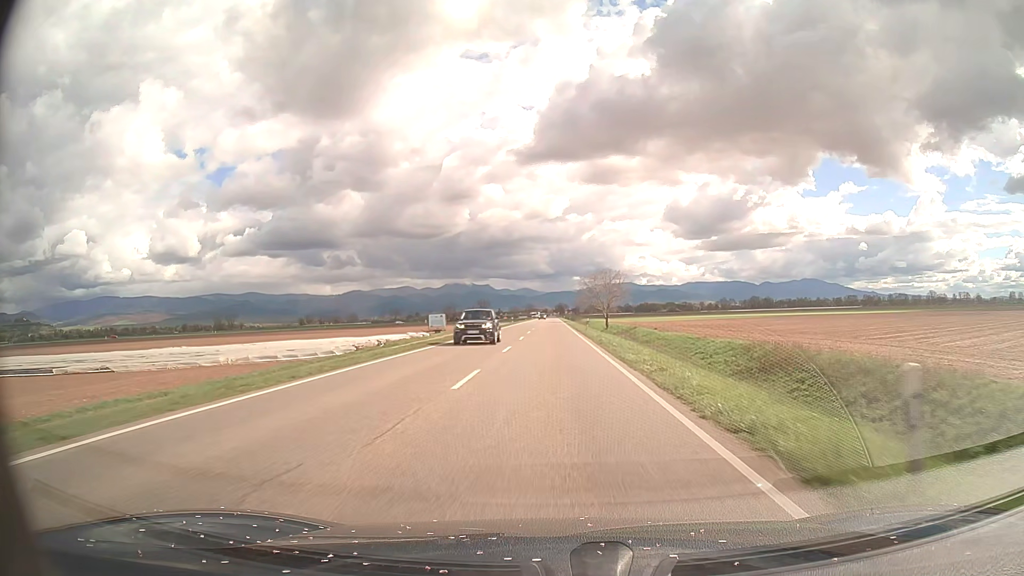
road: primary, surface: asphalt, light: Day
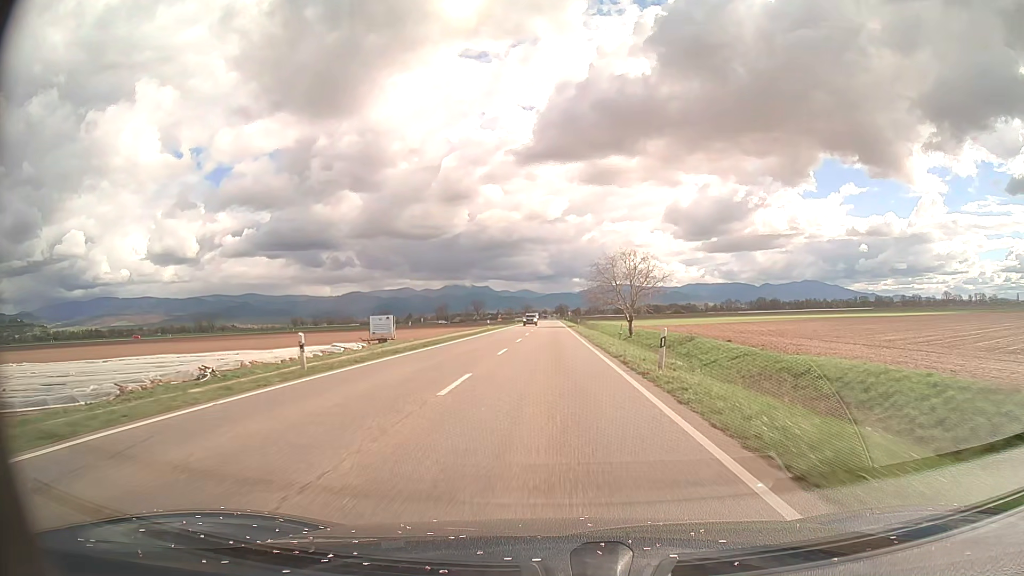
(0.0, +37.1) m; 0°
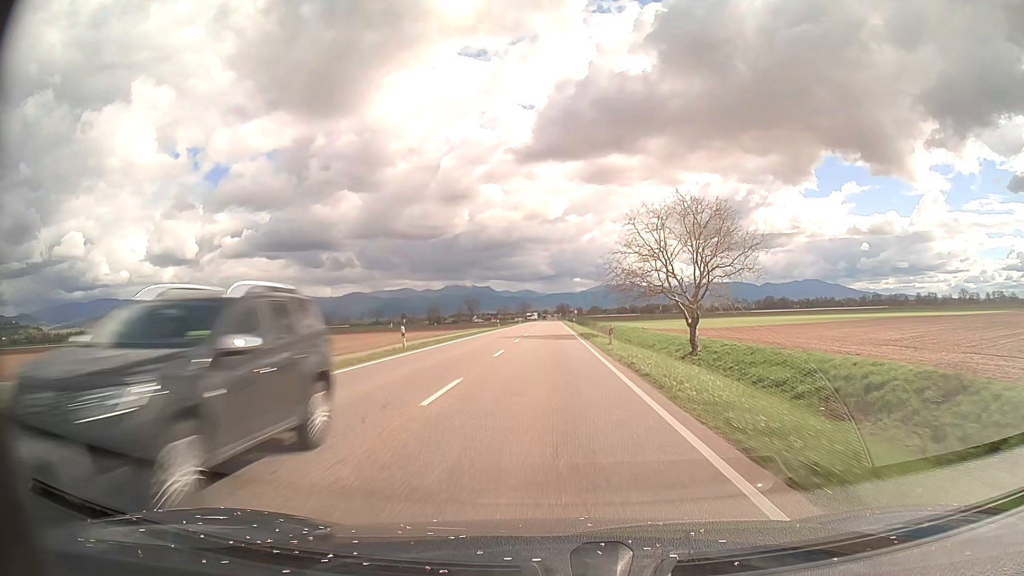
(0.0, +37.0) m; 0°
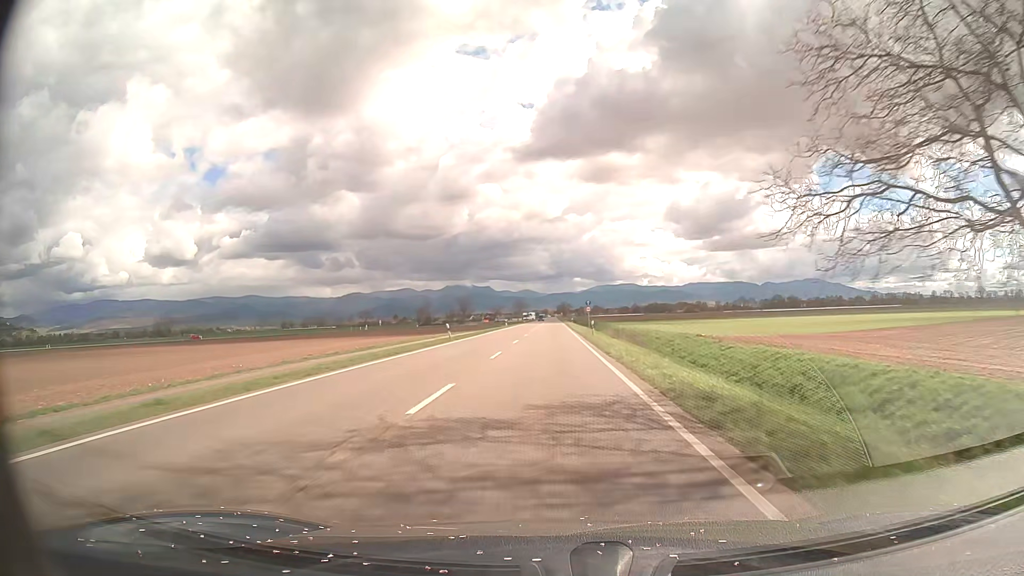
(0.0, +37.0) m; 0°
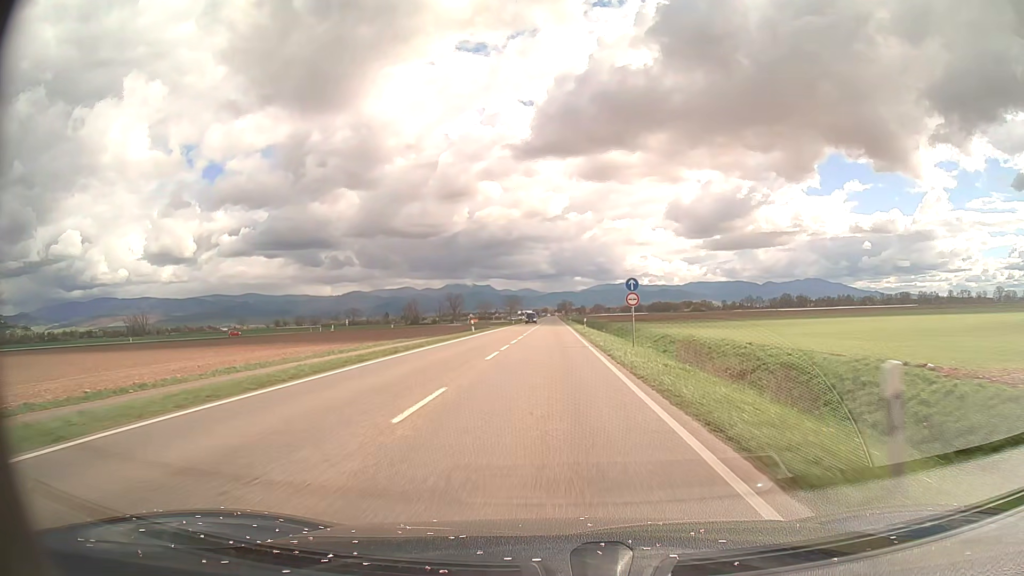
(+0.1, +36.9) m; 0°
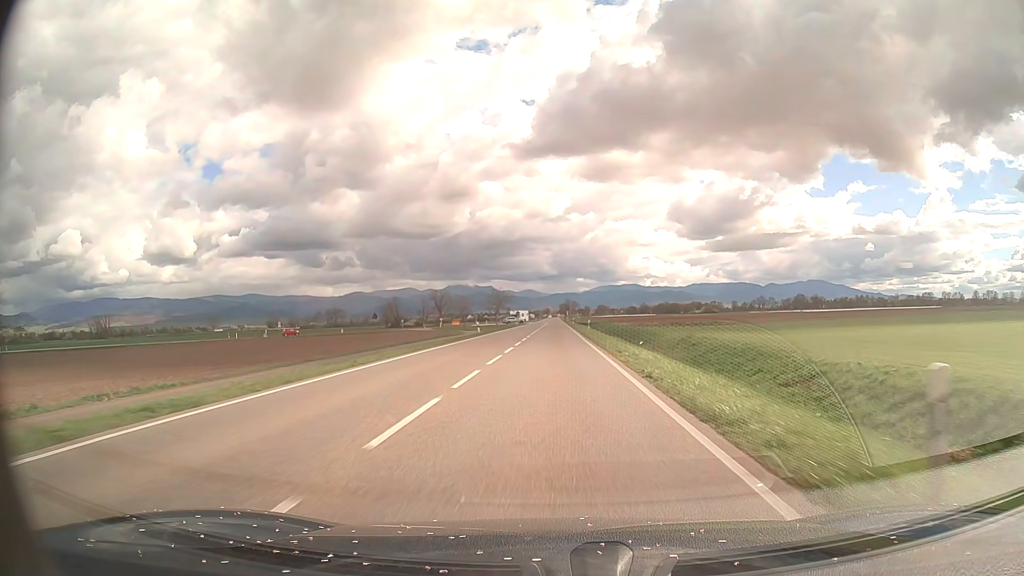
(-0.1, +49.3) m; 0°
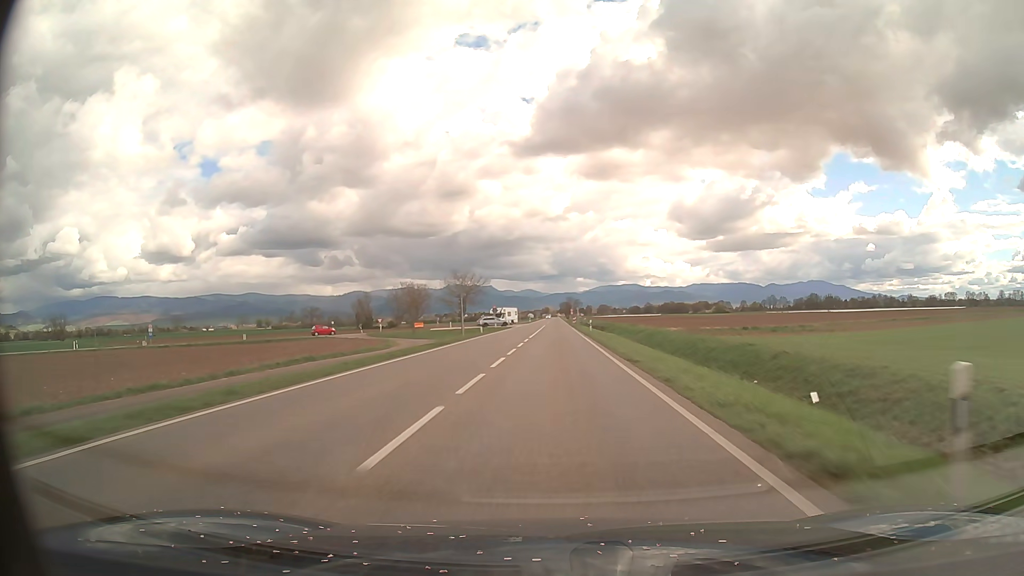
(0.0, +49.3) m; 0°
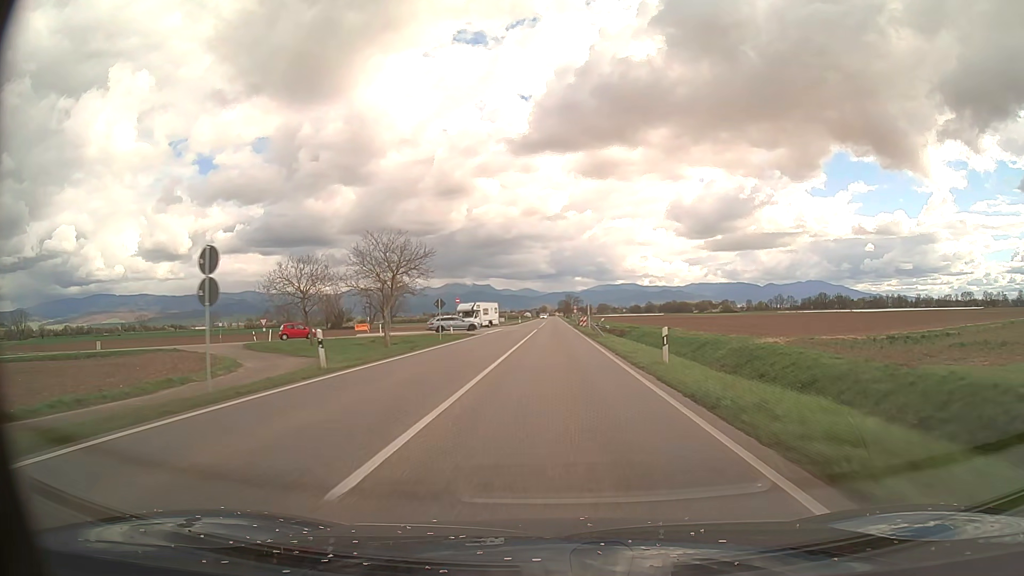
(+0.1, +37.0) m; 0°
(0, +10) (0, +20) (0, +30) (0, +40) (0, +50) (0, +60) (0, +70) (0, +80) (0, +90) (0, +100) m
